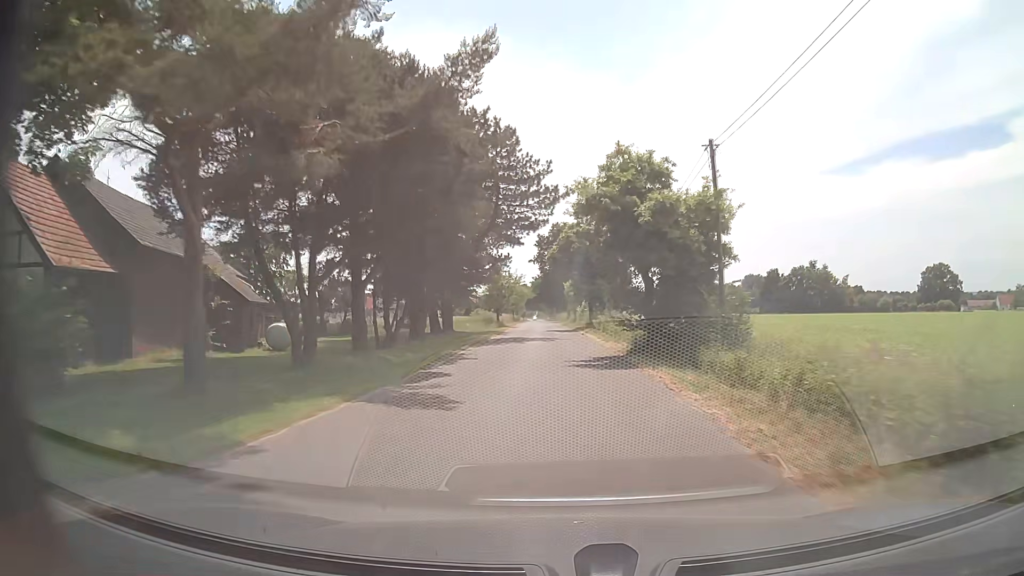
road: unclassified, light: Day
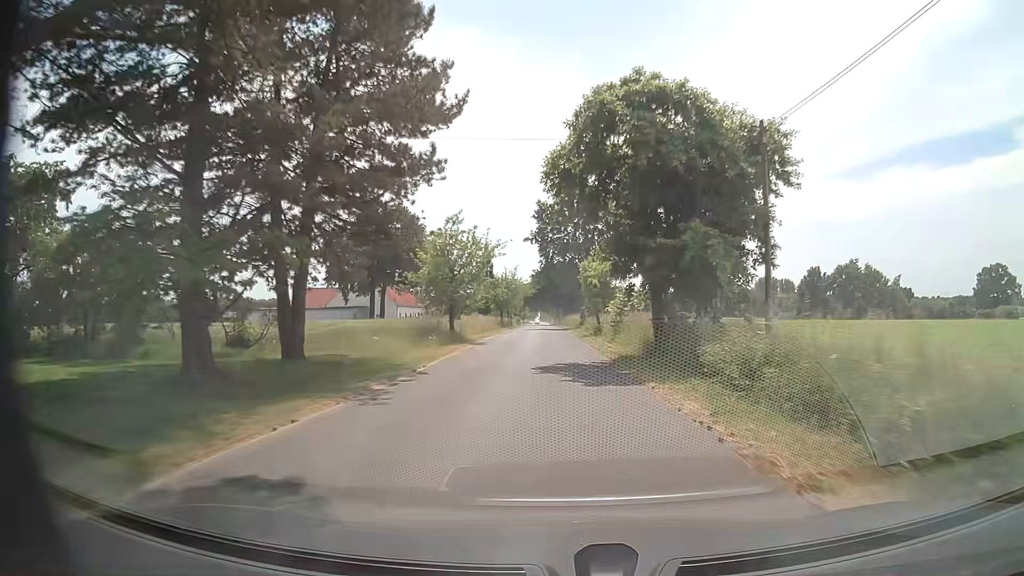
(-0.2, +32.1) m; 0°
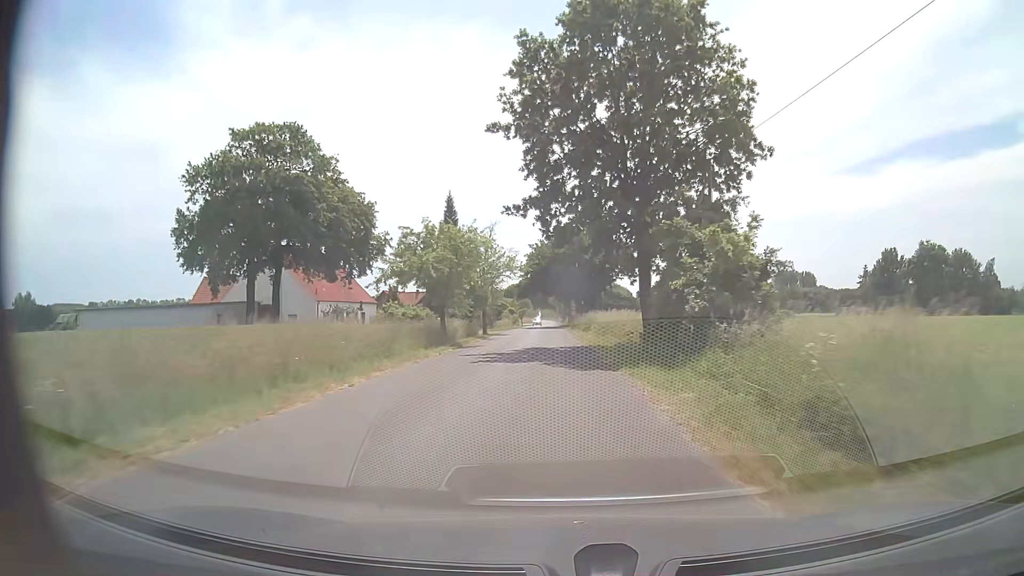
(-0.5, +43.1) m; -1°
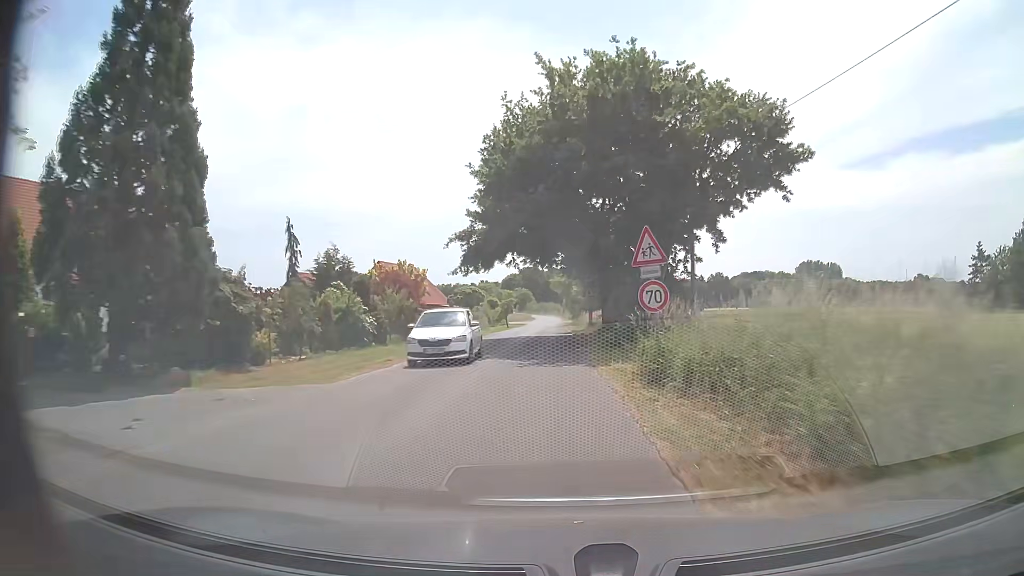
(-0.5, +51.9) m; -1°
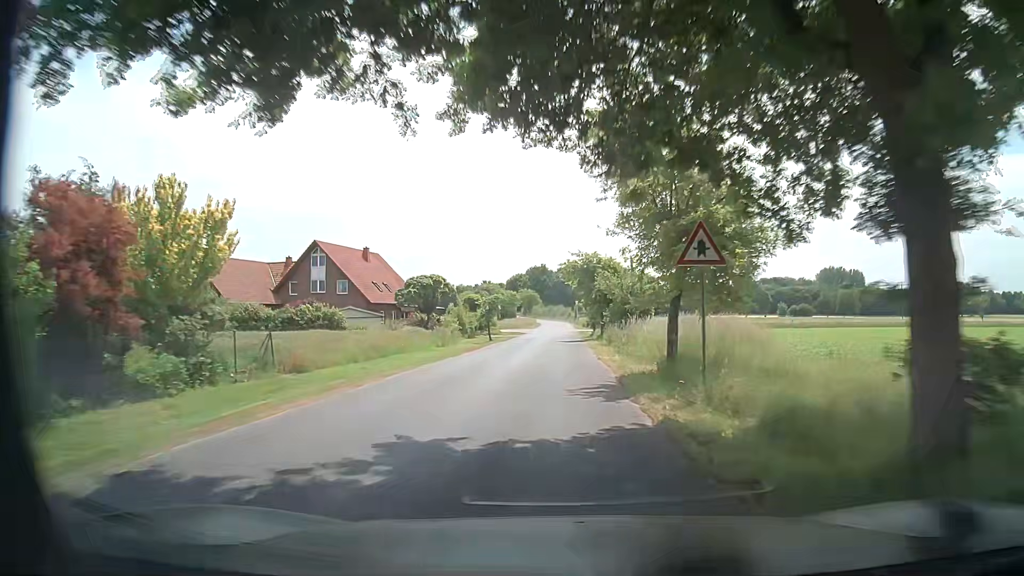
(-0.2, +30.5) m; -1°
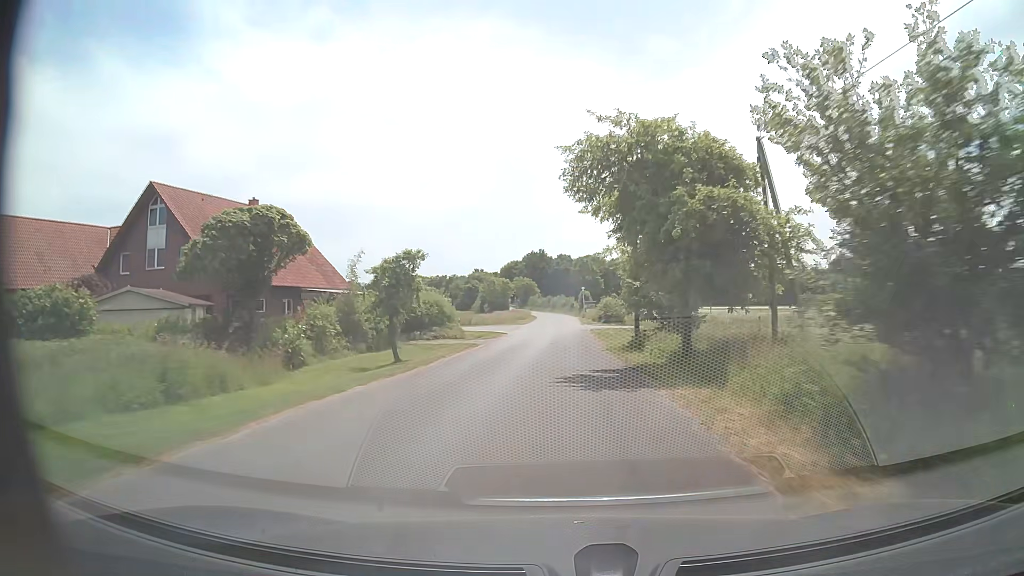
(+0.1, +30.7) m; 0°
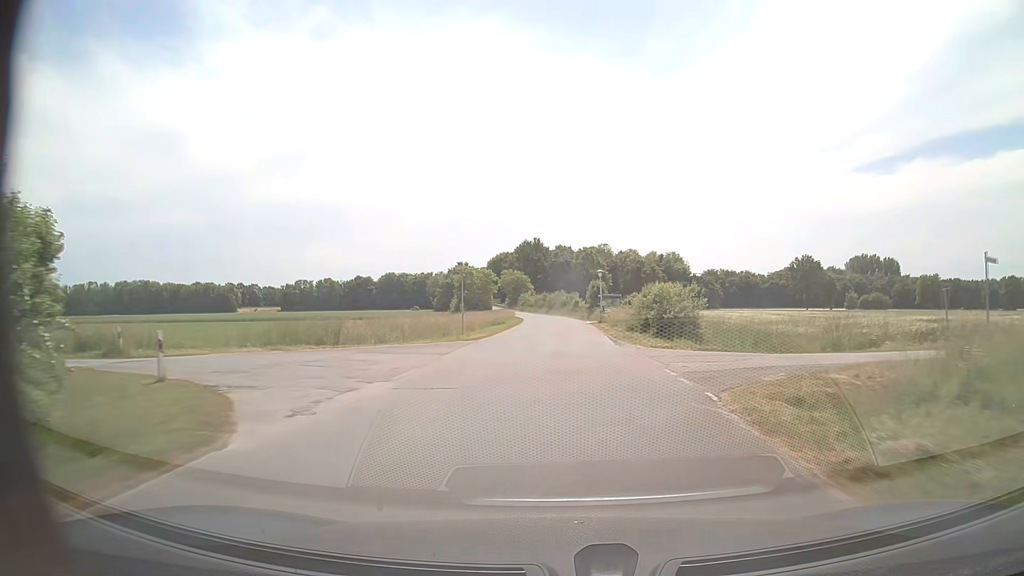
(+0.1, +41.3) m; 0°
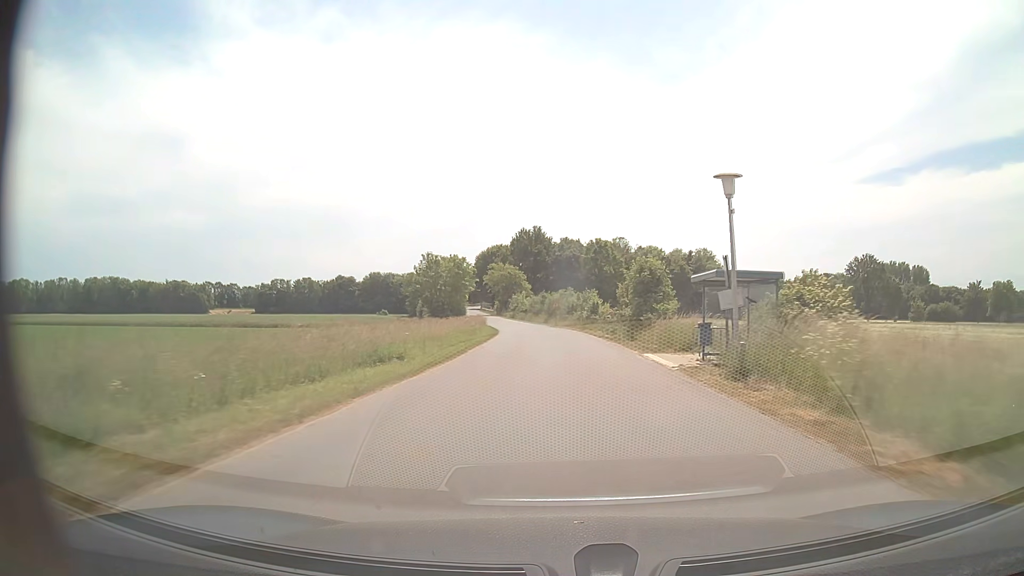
(-0.1, +41.5) m; -1°
(0, +10) (0, +20) (0, +30) (0, +40) (-1, +50) (-2, +60) (-3, +70) (-4, +80) (-6, +90) (-8, +99) m
